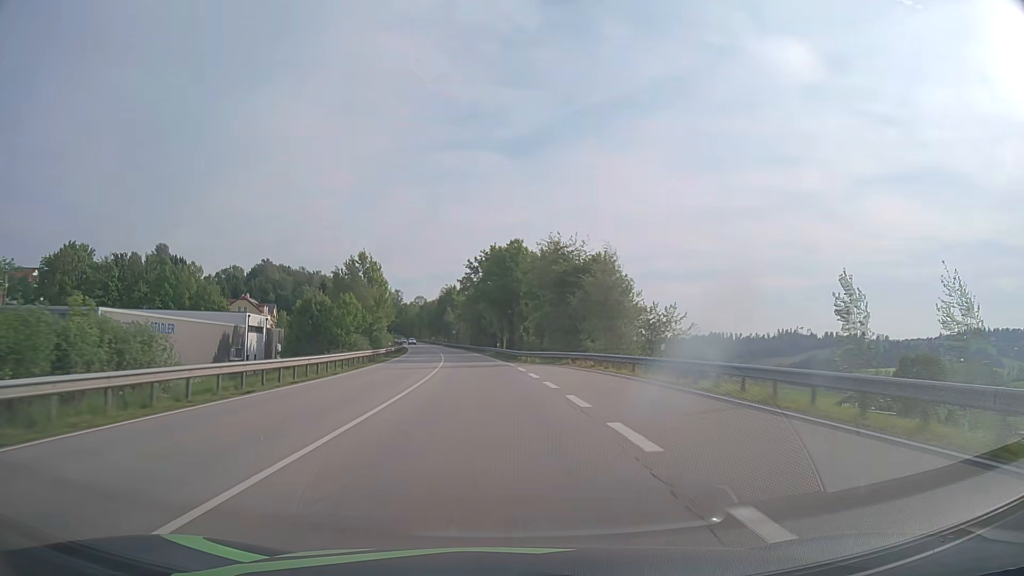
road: primary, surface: asphalt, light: Day
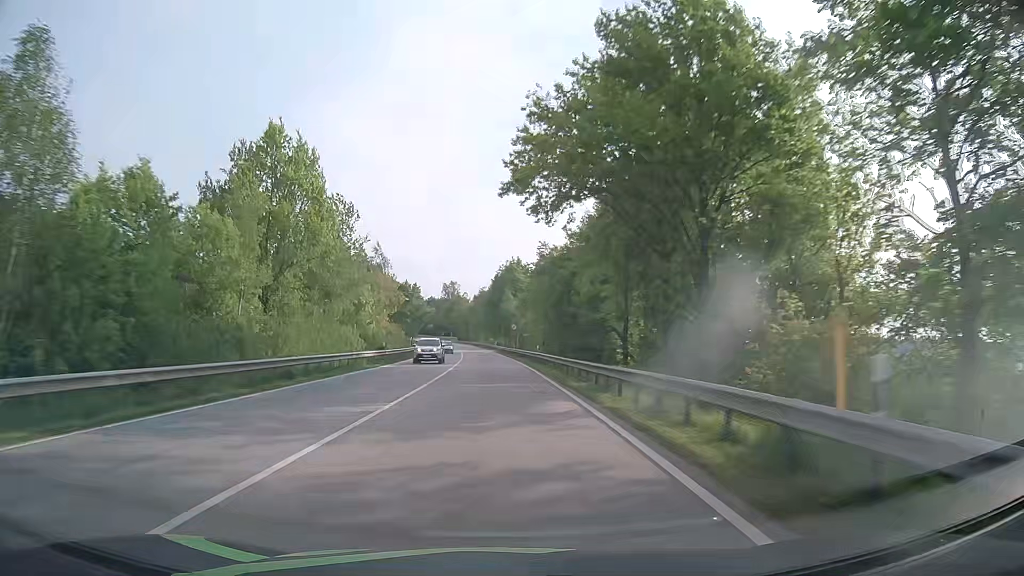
(-3.4, +62.9) m; -6°
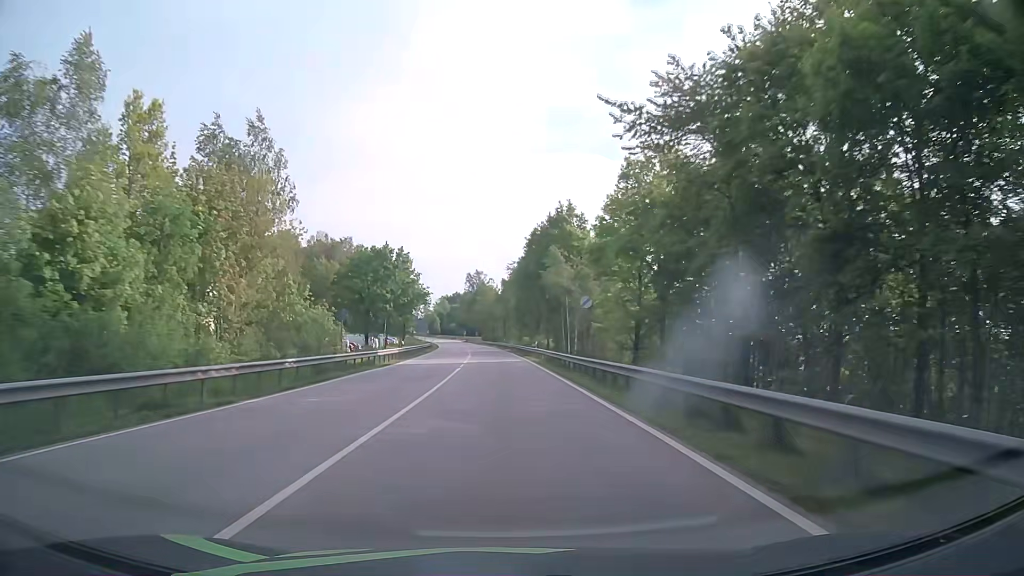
(-1.4, +47.2) m; -3°
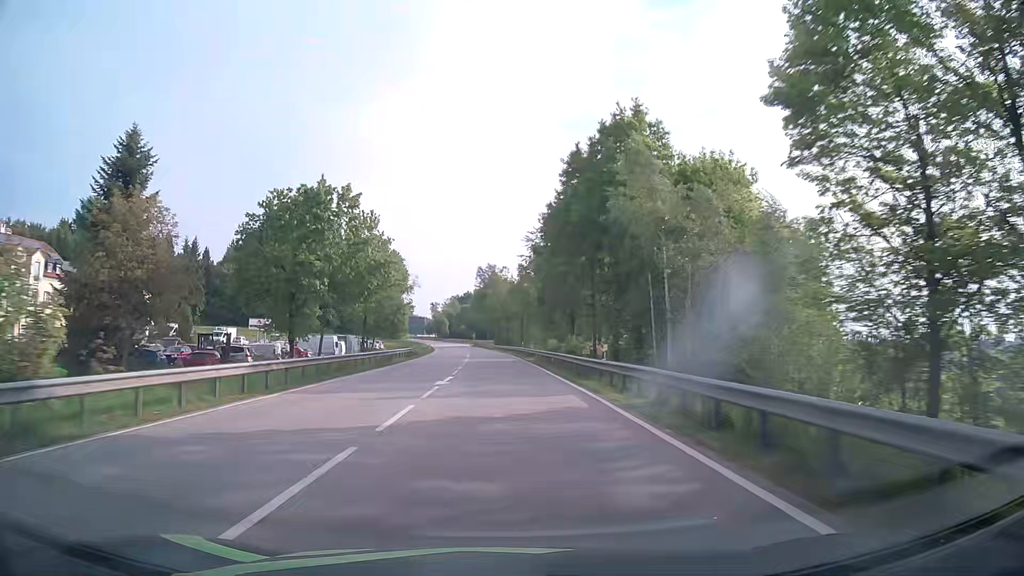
(-0.3, +31.5) m; -1°
(0, +10) (0, +20) (0, +30) (-1, +40) (-1, +50) (-2, +60) (-2, +70) (-3, +80) (-4, +90) (-5, +100) m
